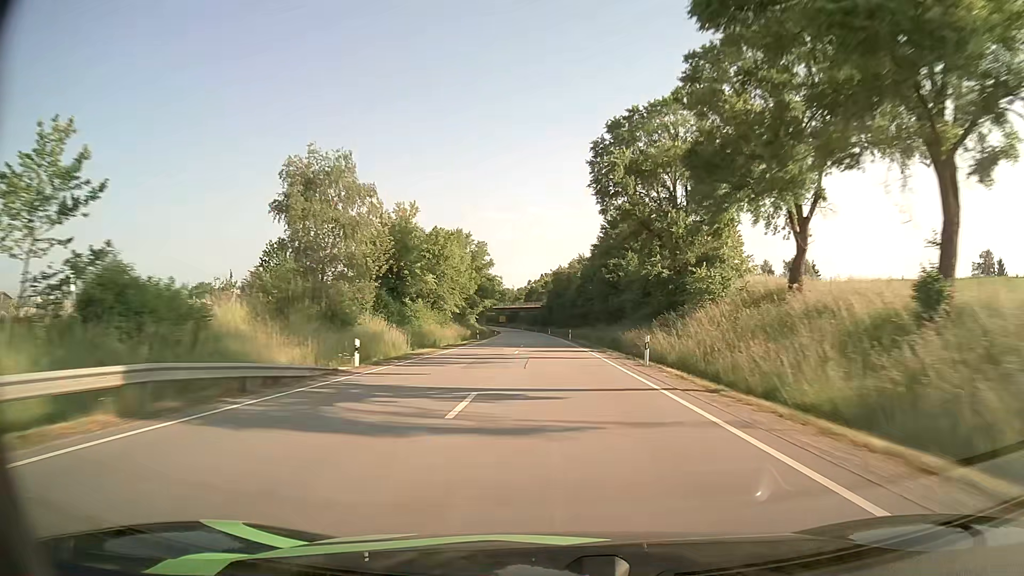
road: primary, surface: asphalt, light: Day
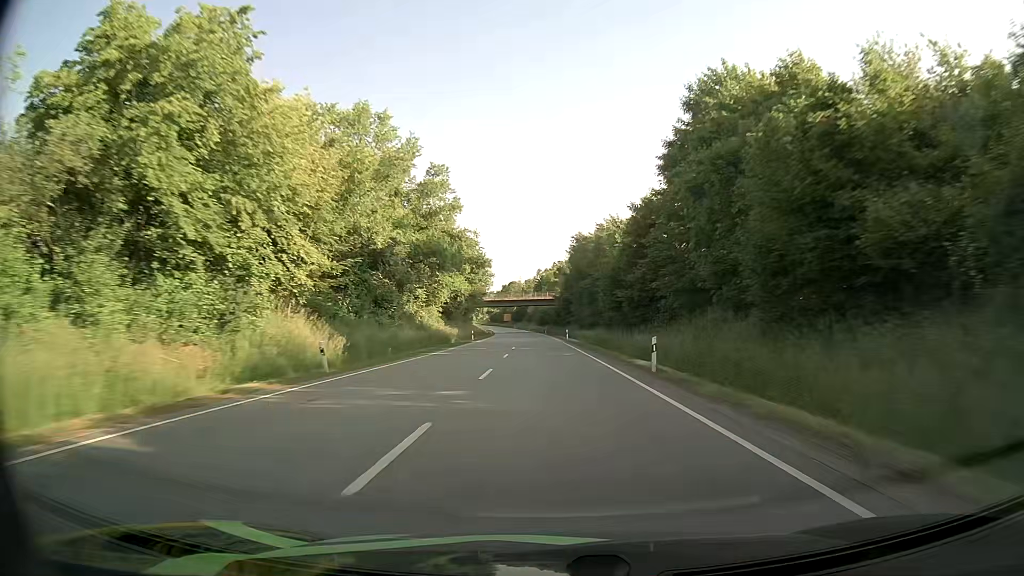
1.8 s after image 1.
(-0.4, +52.4) m; -1°
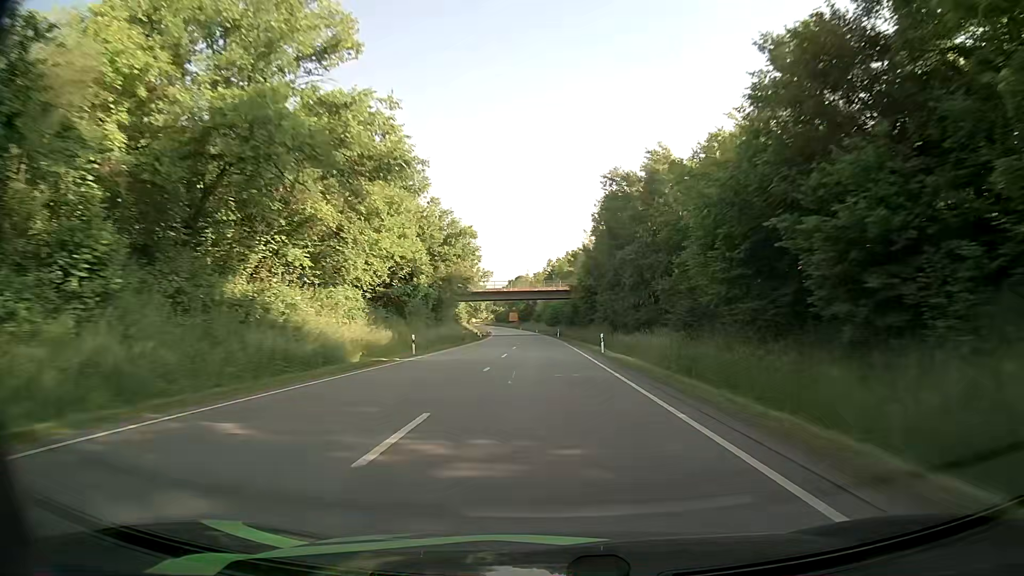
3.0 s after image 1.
(-0.2, +34.9) m; -1°
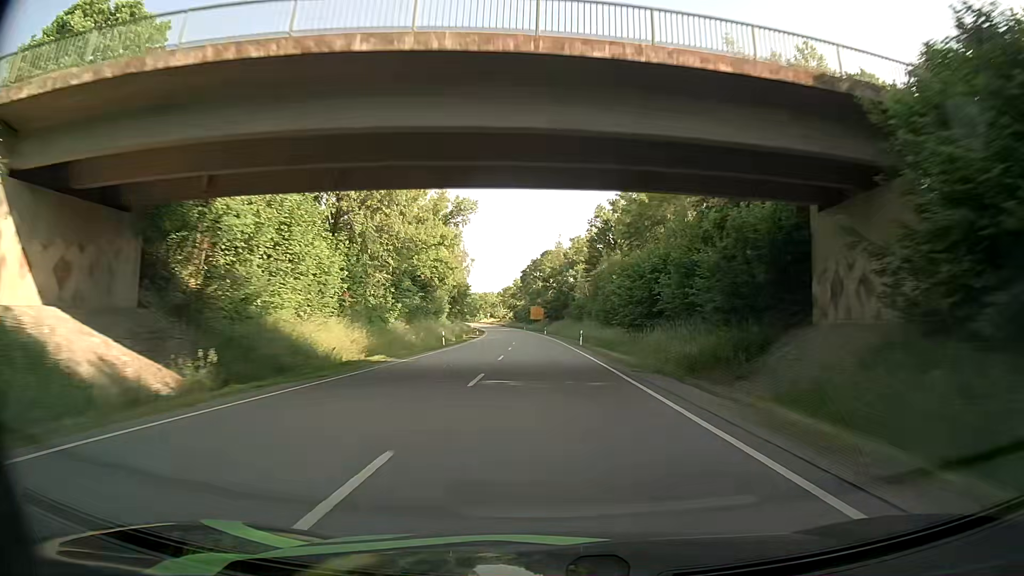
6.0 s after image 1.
(-1.8, +87.2) m; -3°
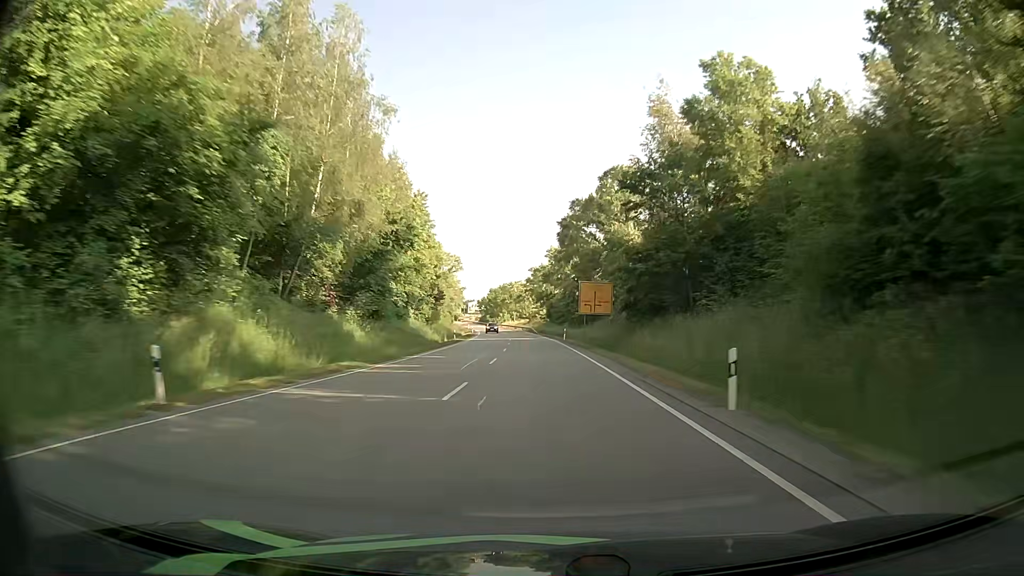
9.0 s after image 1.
(-2.0, +87.0) m; -3°
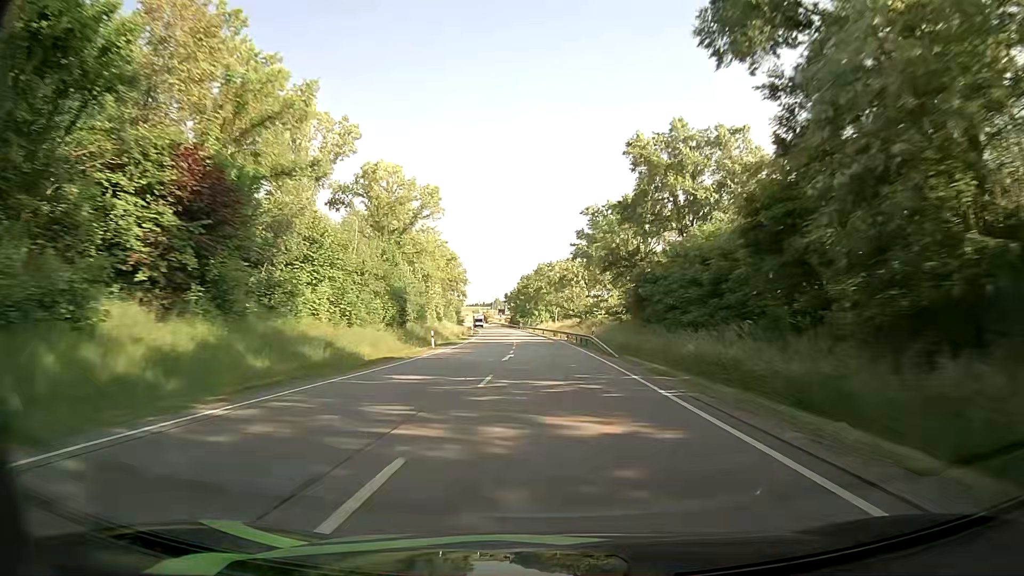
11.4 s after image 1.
(-2.5, +69.5) m; -4°
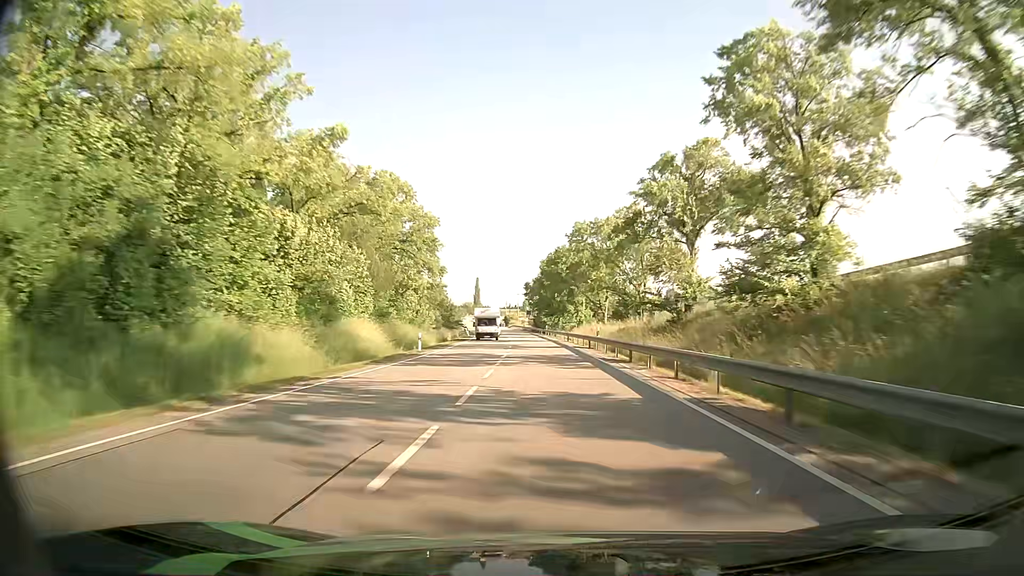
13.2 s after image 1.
(-1.2, +52.2) m; -3°
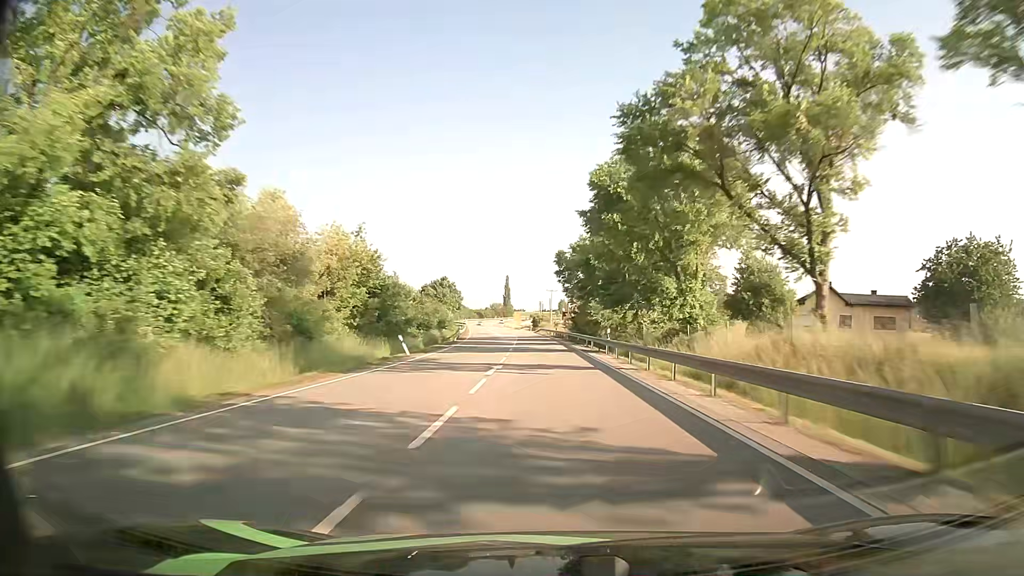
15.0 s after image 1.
(-1.5, +52.1) m; -3°
(0, +10) (0, +20) (0, +30) (-1, +40) (-1, +50) (-1, +60) (-2, +70) (-2, +80) (-3, +90) (-4, +100) m
